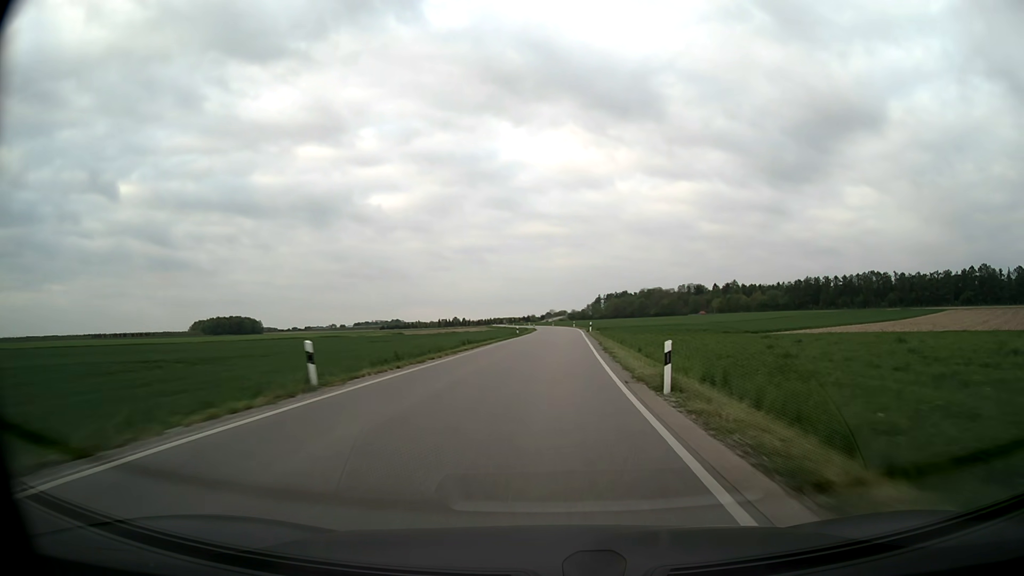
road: secondary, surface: asphalt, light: Day
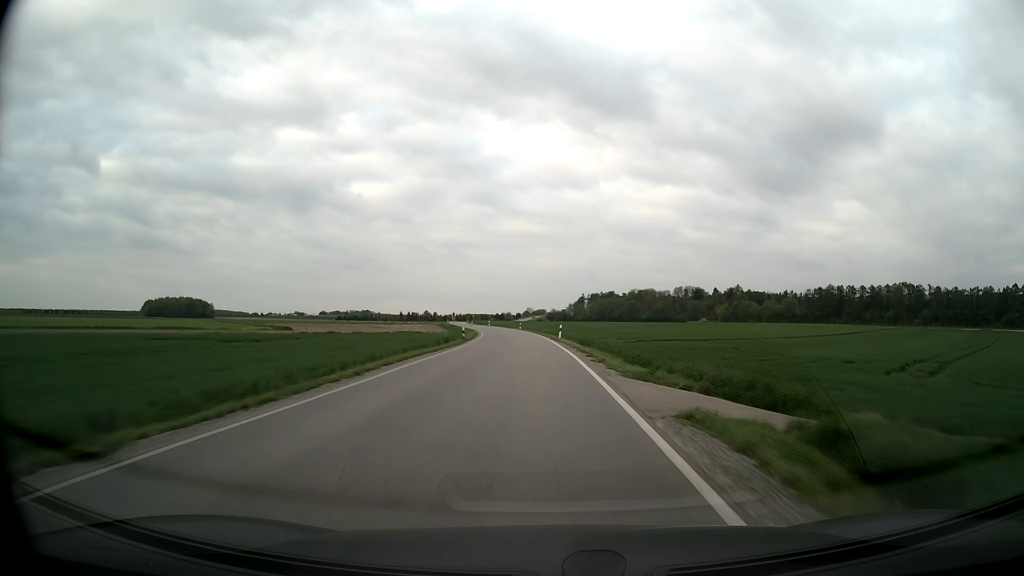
(+2.7, +67.7) m; +2°
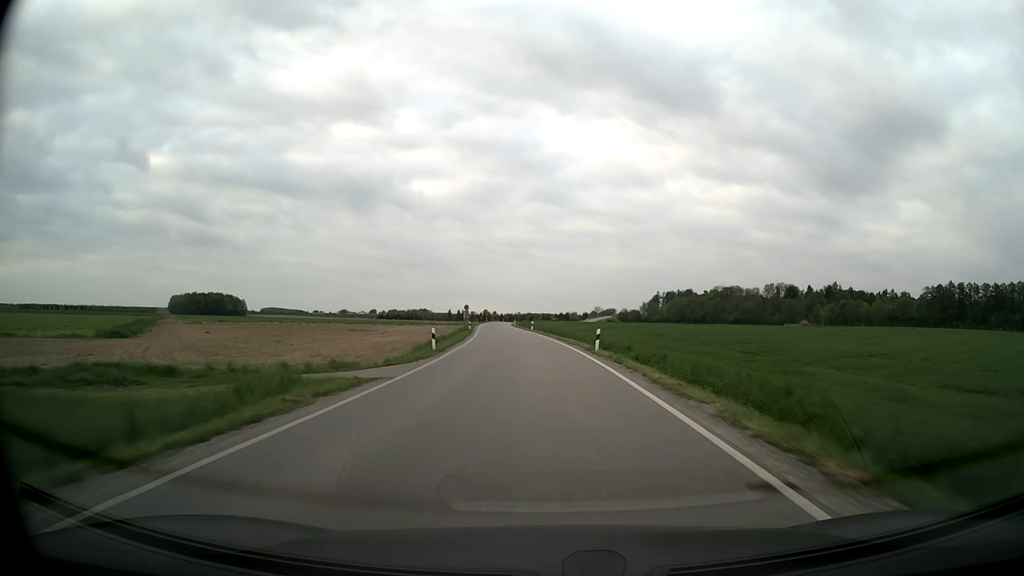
(-2.9, +66.2) m; -5°
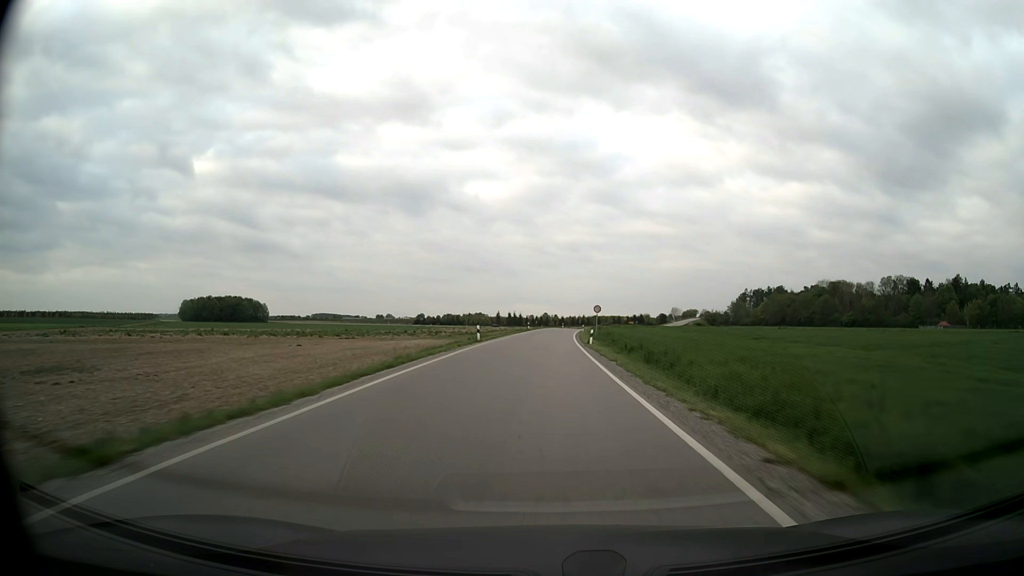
(-4.7, +80.5) m; -6°
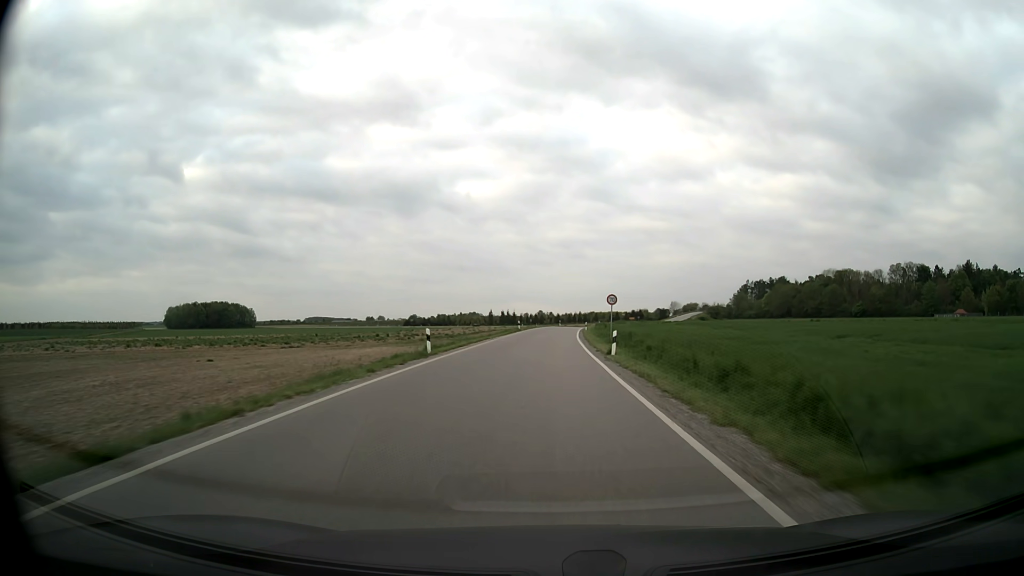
(+0.1, +15.9) m; +1°
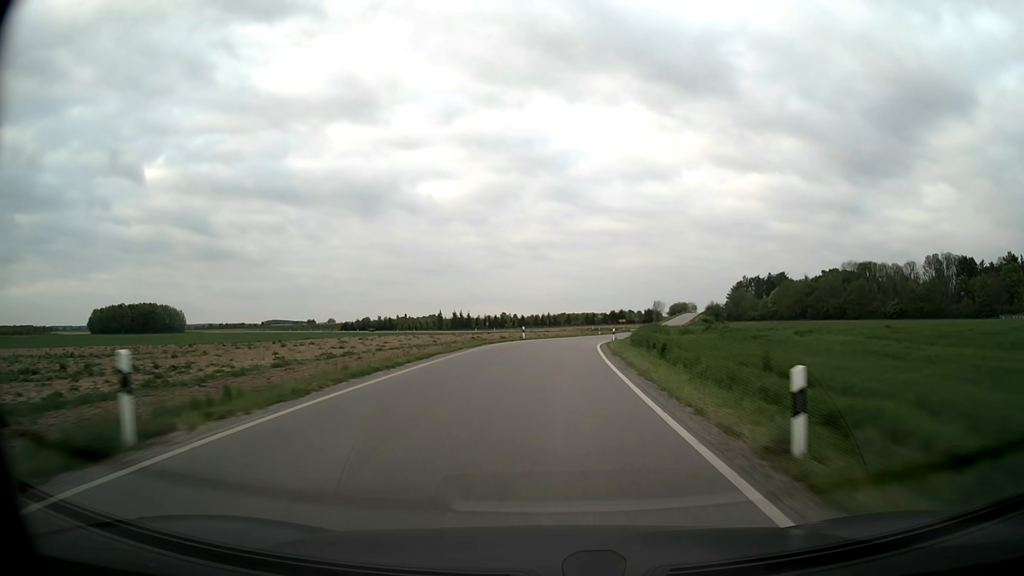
(+1.0, +62.0) m; +3°
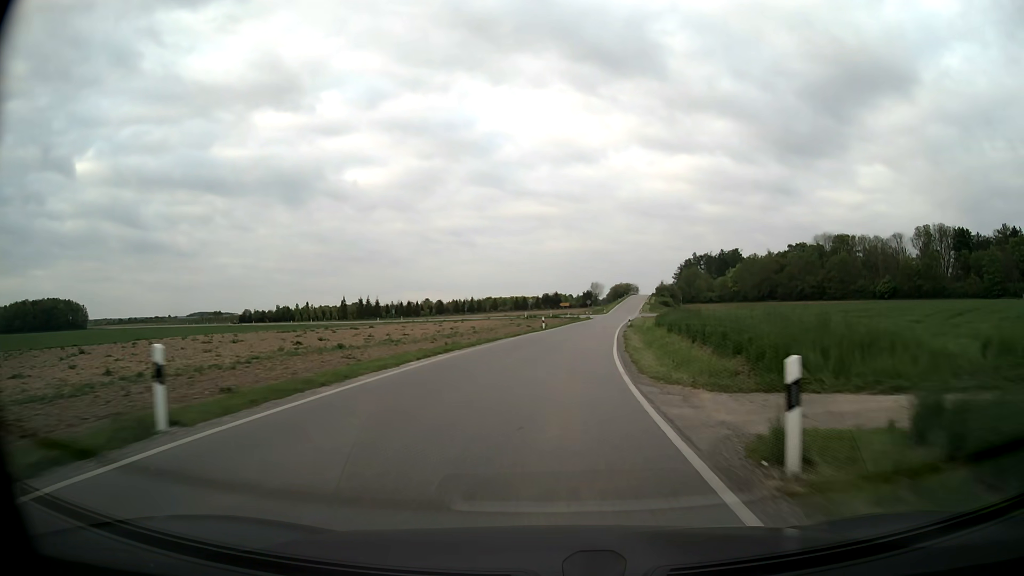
(+2.0, +42.4) m; +6°
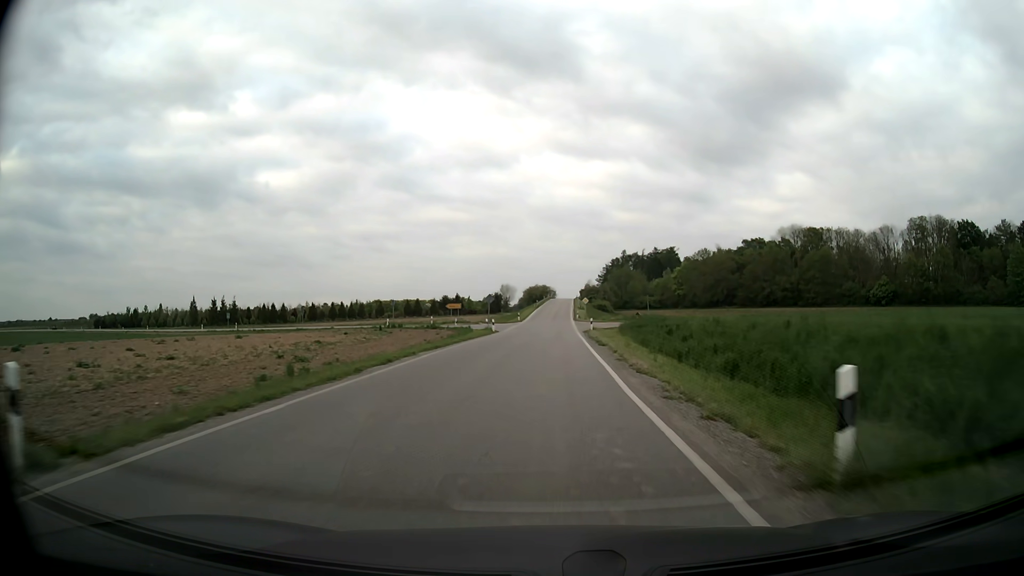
(+4.0, +49.6) m; +8°
(0, +10) (0, +20) (0, +30) (+1, +40) (+1, +50) (0, +60) (-4, +69) (-11, +76) (-19, +82) (-27, +88) m
